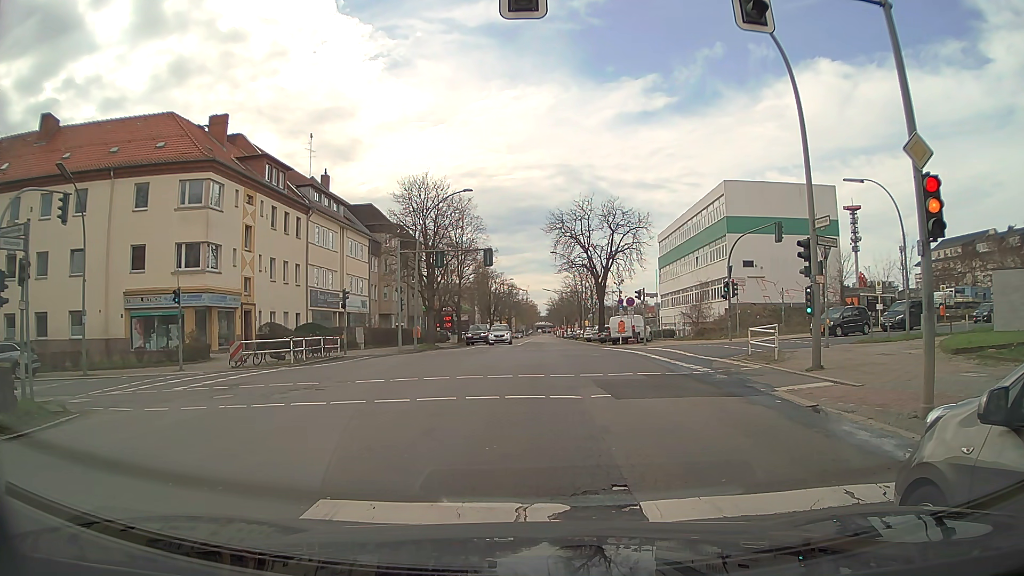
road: secondary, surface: asphalt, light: Day
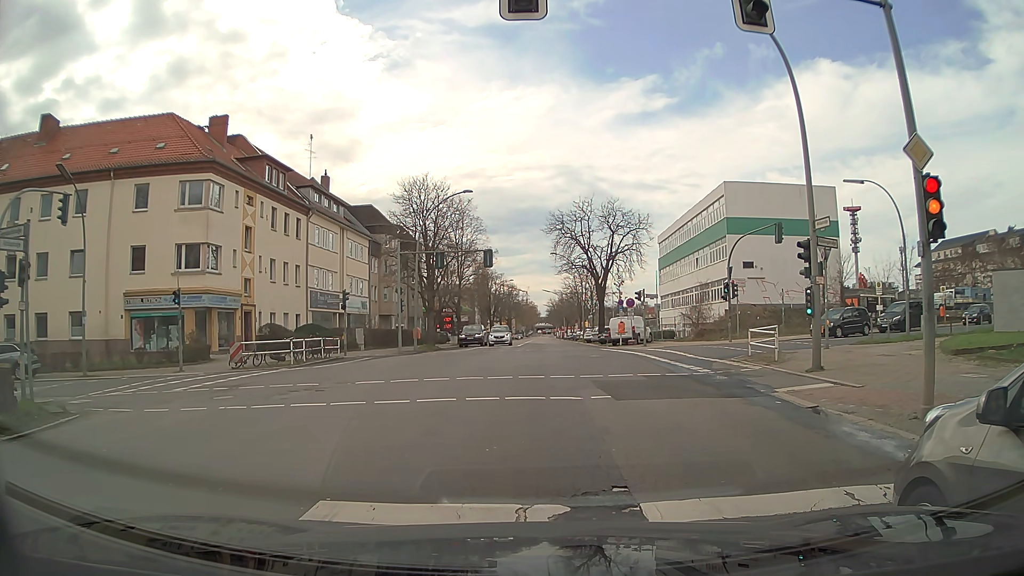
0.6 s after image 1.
(0.0, 0.0) m; 0°
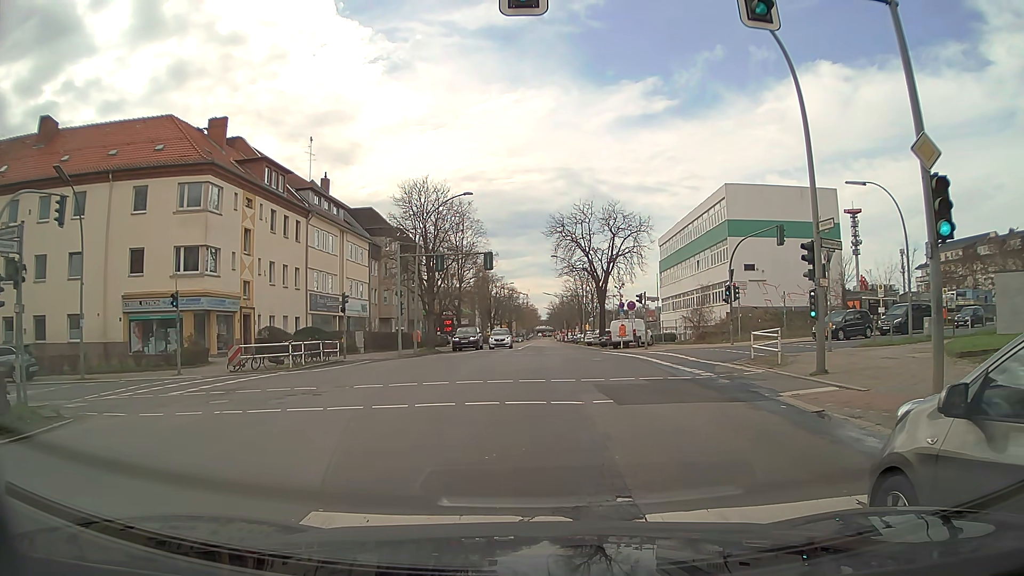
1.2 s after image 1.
(0.0, +0.2) m; 0°
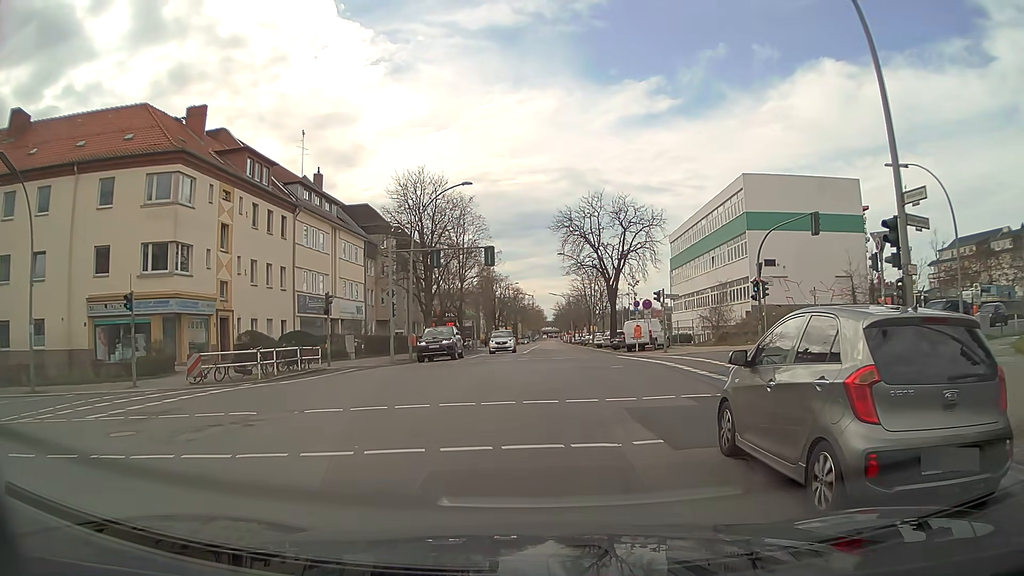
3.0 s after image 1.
(0.0, +4.2) m; -1°
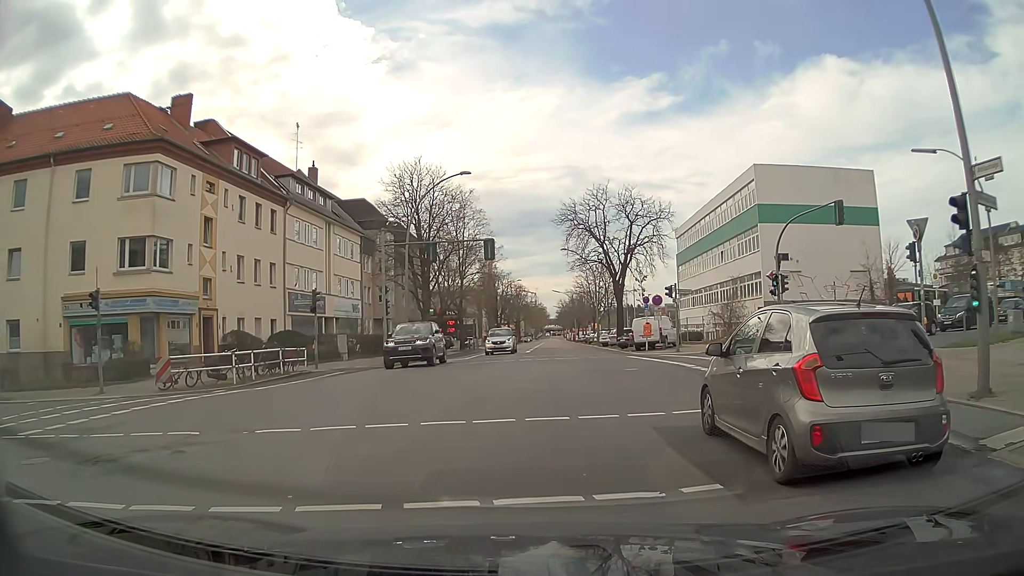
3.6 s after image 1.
(0.0, +2.4) m; +1°
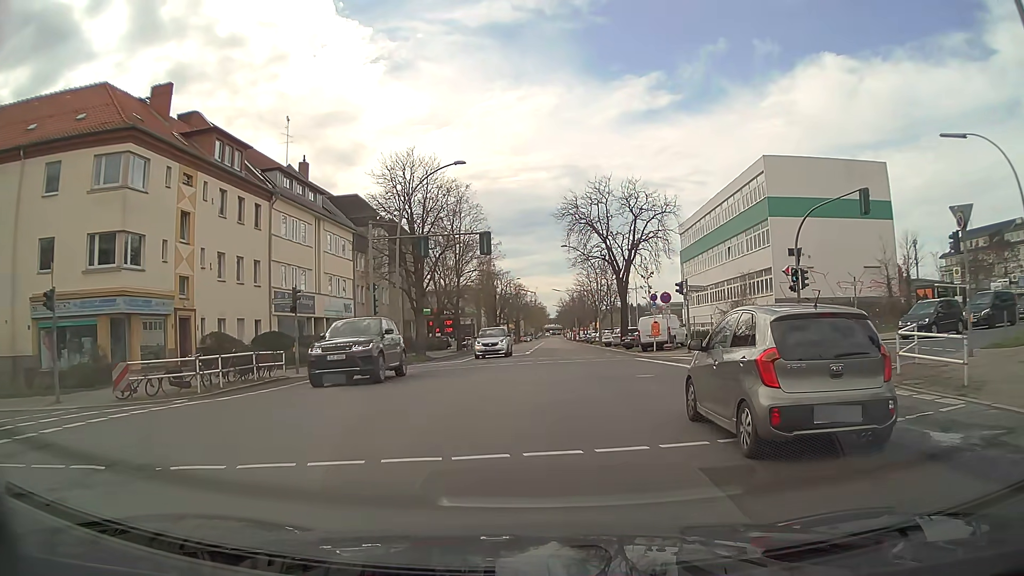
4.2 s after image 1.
(-0.1, +2.4) m; -2°
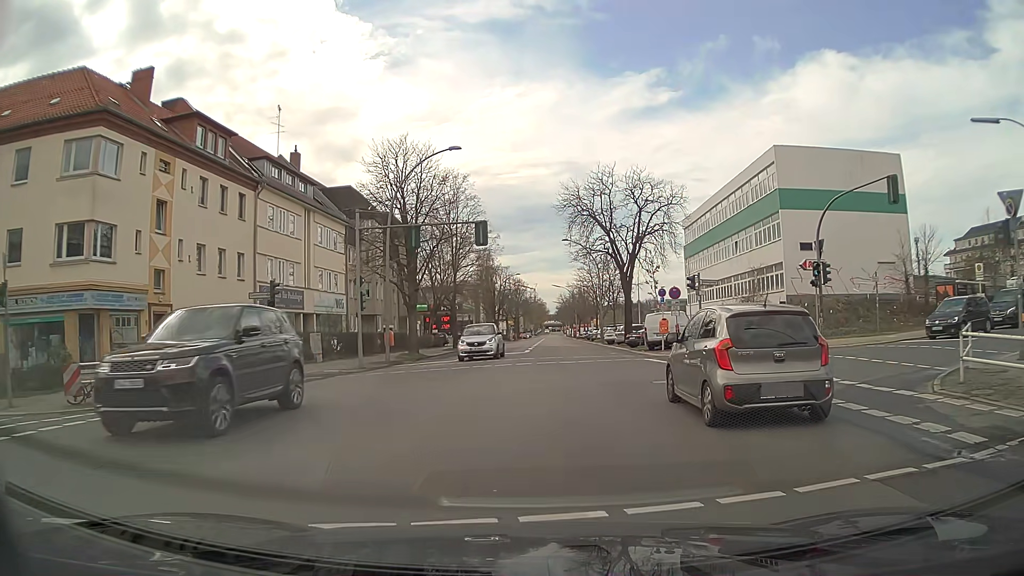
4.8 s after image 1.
(0.0, +2.2) m; -1°
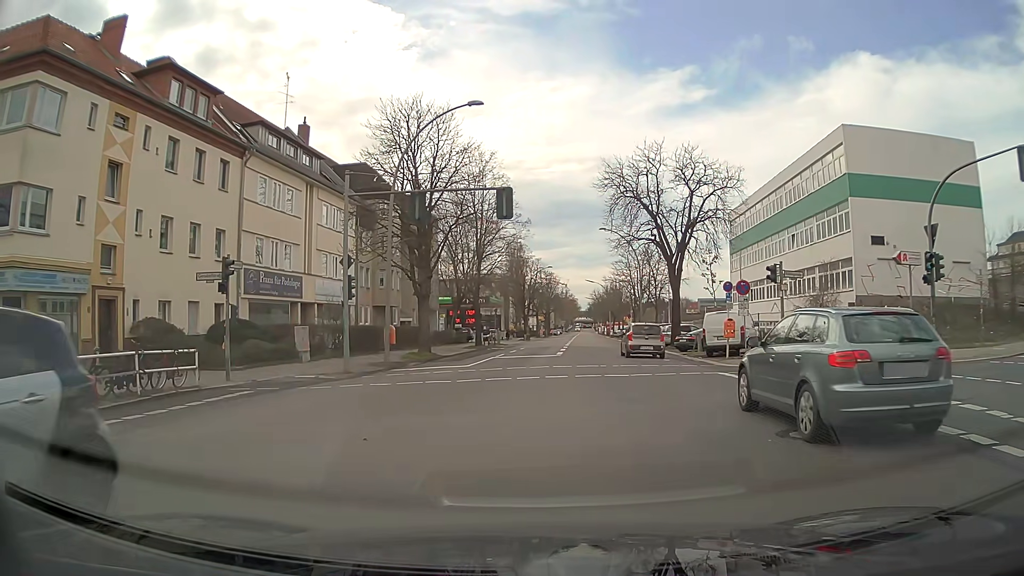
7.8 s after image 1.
(+0.1, +5.9) m; -1°
